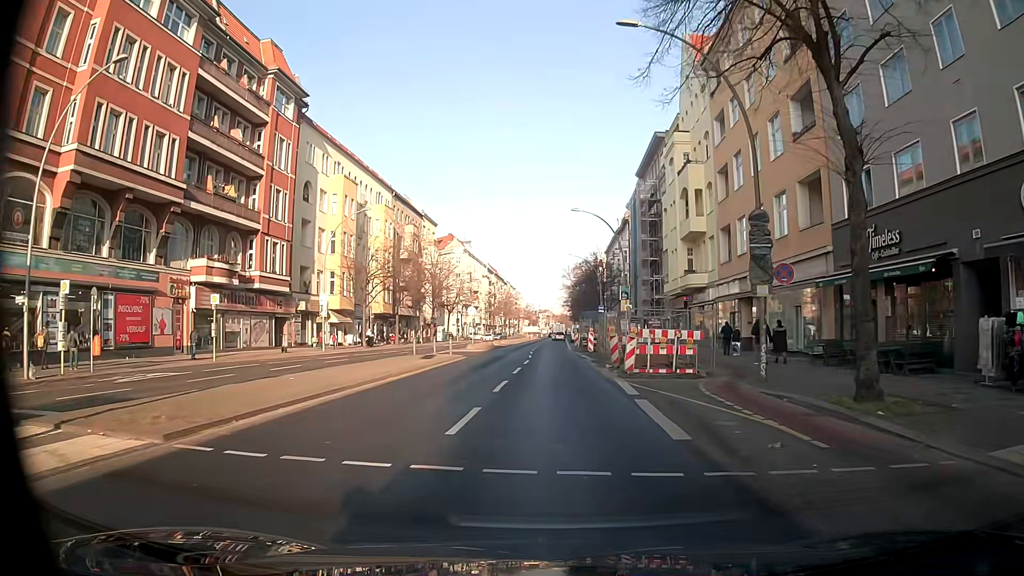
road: secondary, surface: asphalt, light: Day
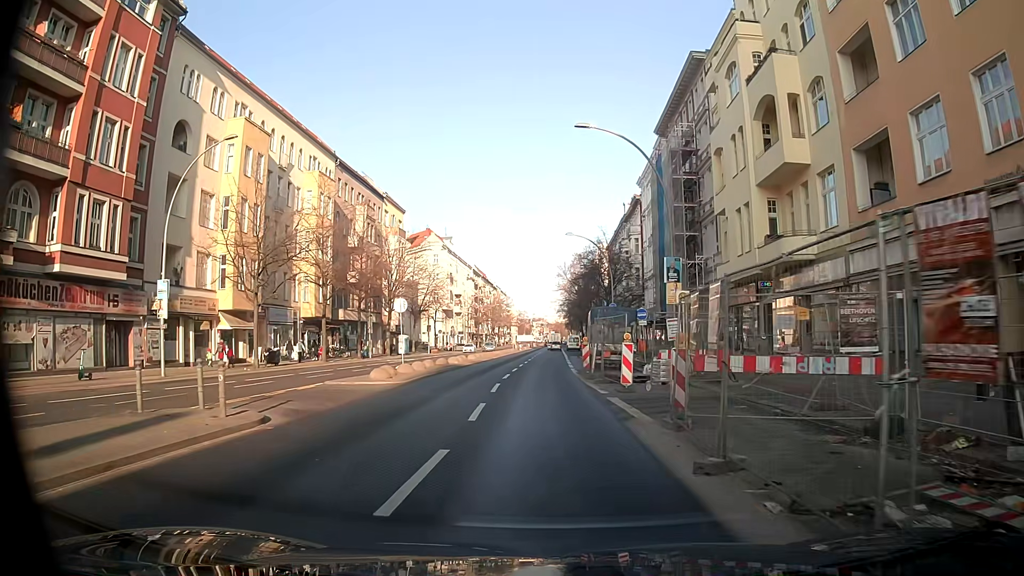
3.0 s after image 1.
(+0.3, +21.8) m; +1°
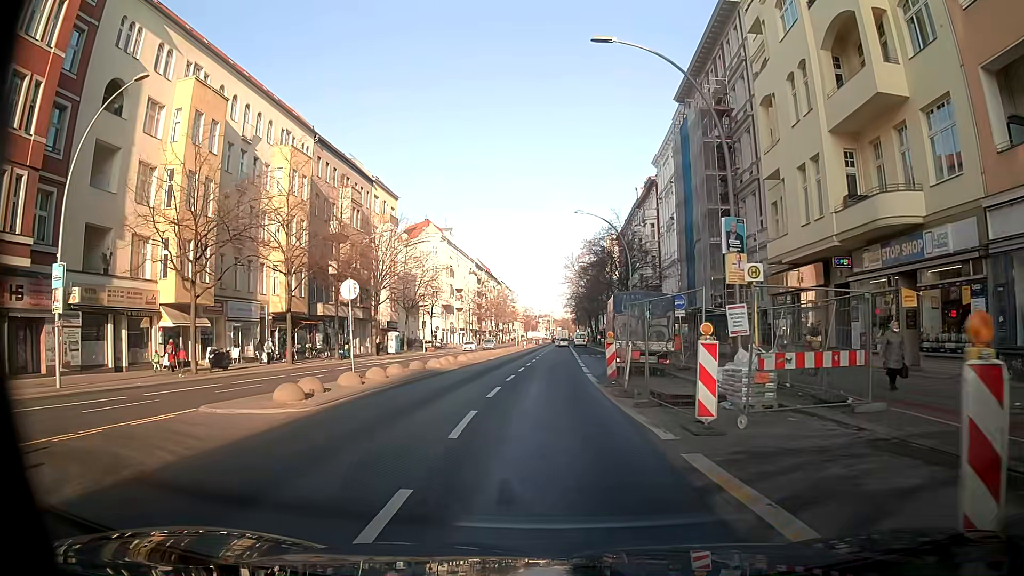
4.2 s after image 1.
(-0.1, +8.3) m; -1°
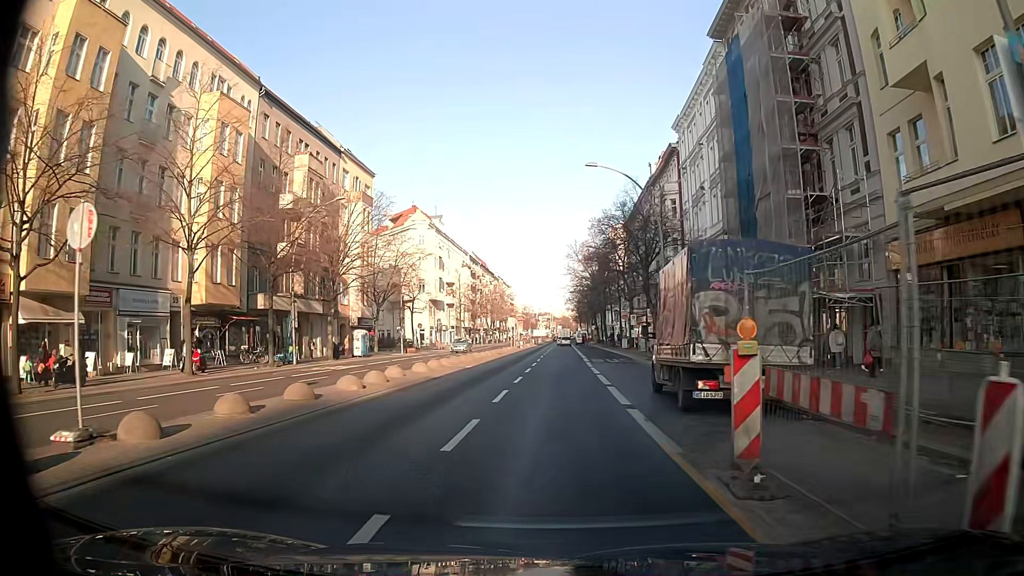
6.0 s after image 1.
(0.0, +13.0) m; 0°
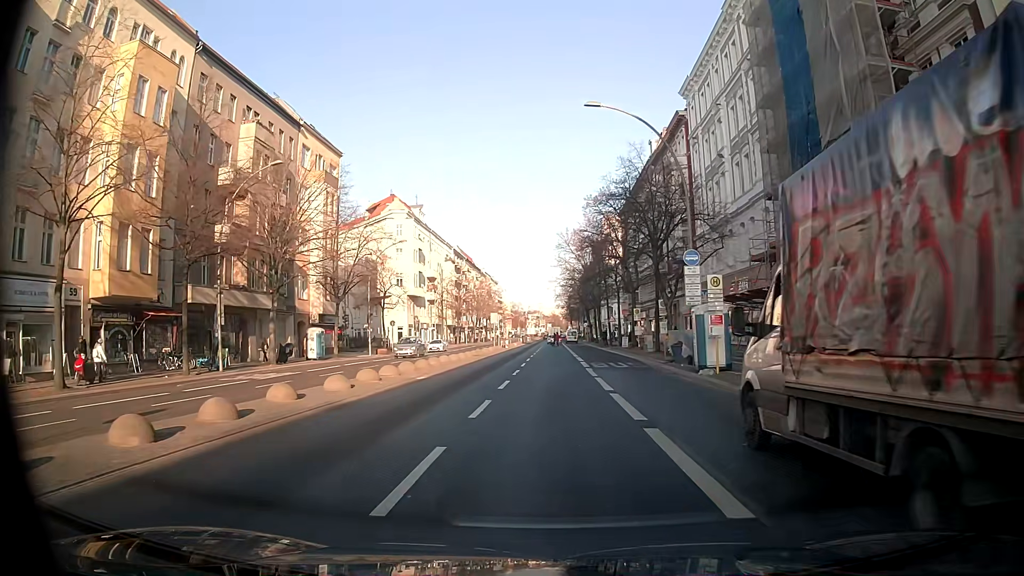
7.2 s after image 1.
(+0.1, +9.1) m; +1°
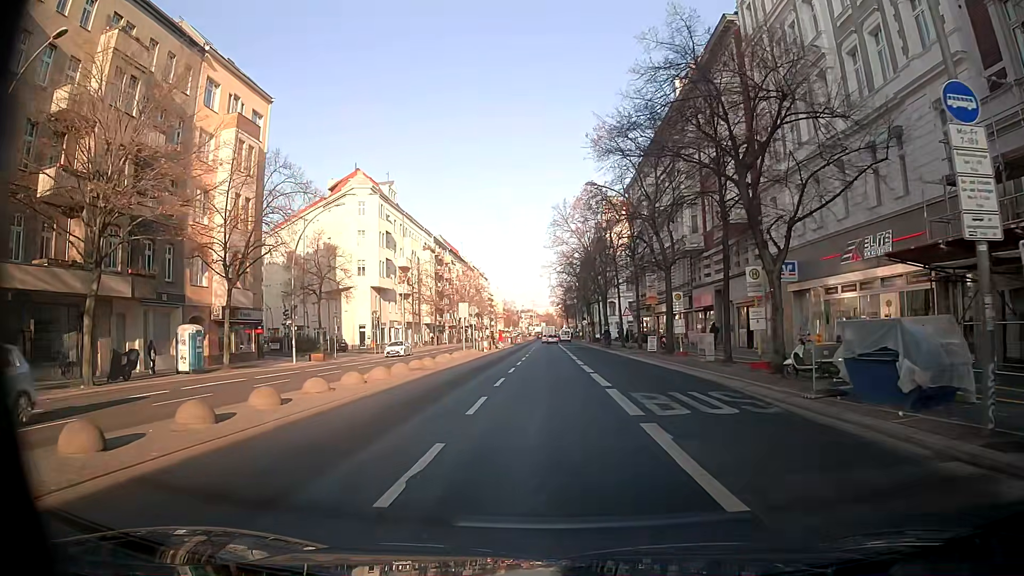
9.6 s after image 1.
(-0.1, +17.9) m; 0°
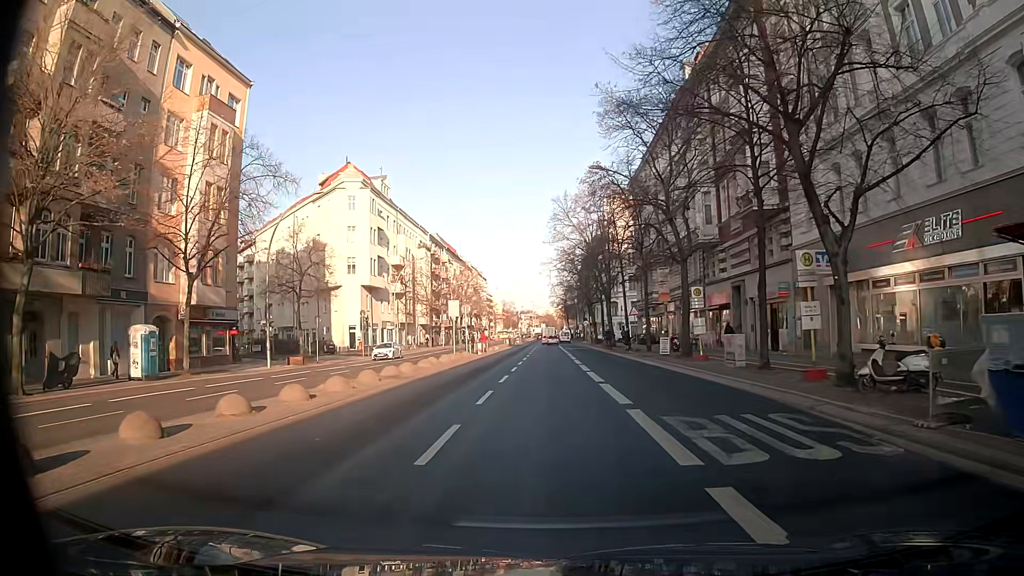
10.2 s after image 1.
(0.0, +4.3) m; 0°
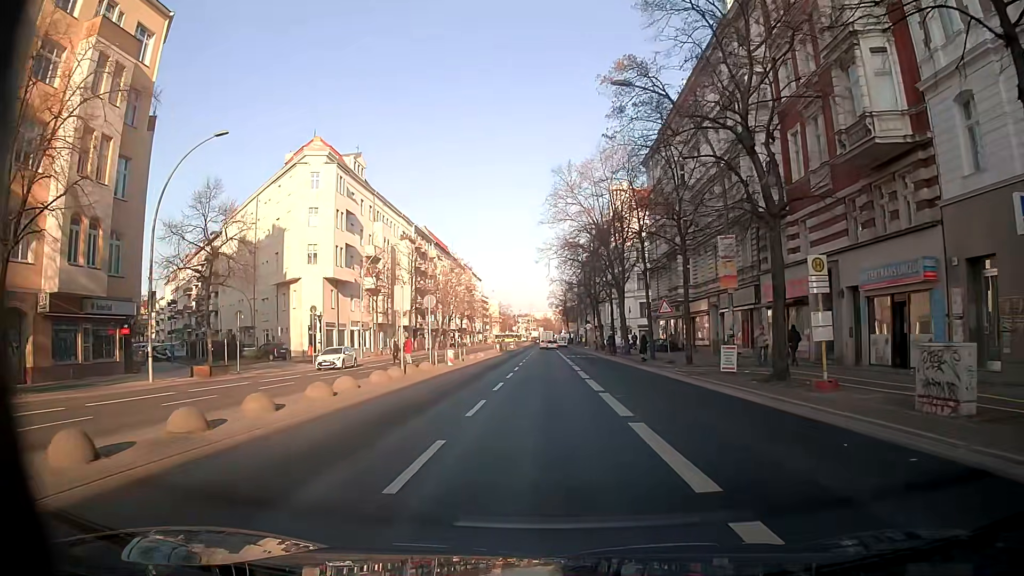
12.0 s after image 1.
(0.0, +13.2) m; 0°
(0, +10) (0, +20) (0, +30) (0, +40) (0, +50) (0, +60) (0, +70) (0, +80) (0, +90) (0, +100) m
